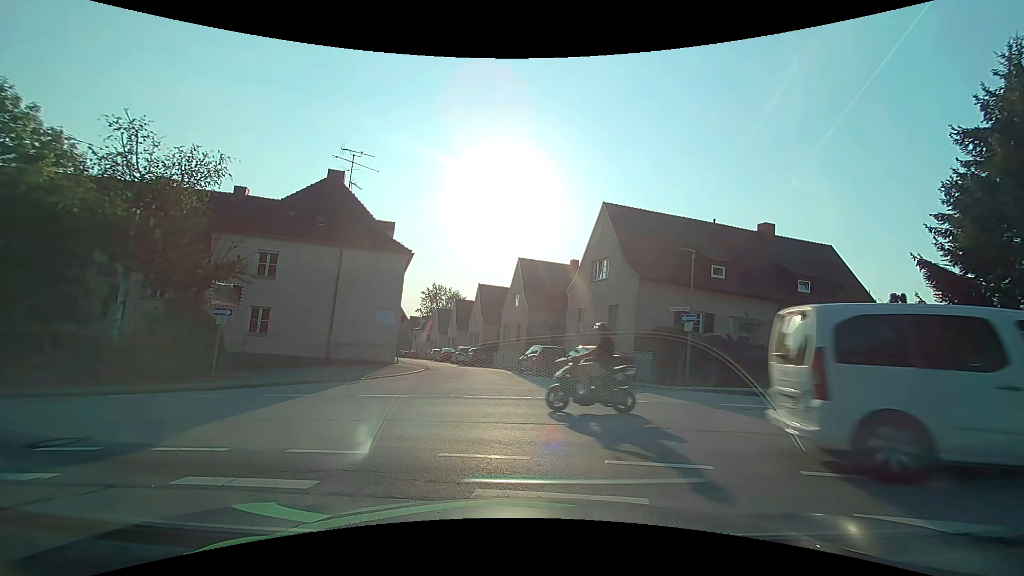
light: Day
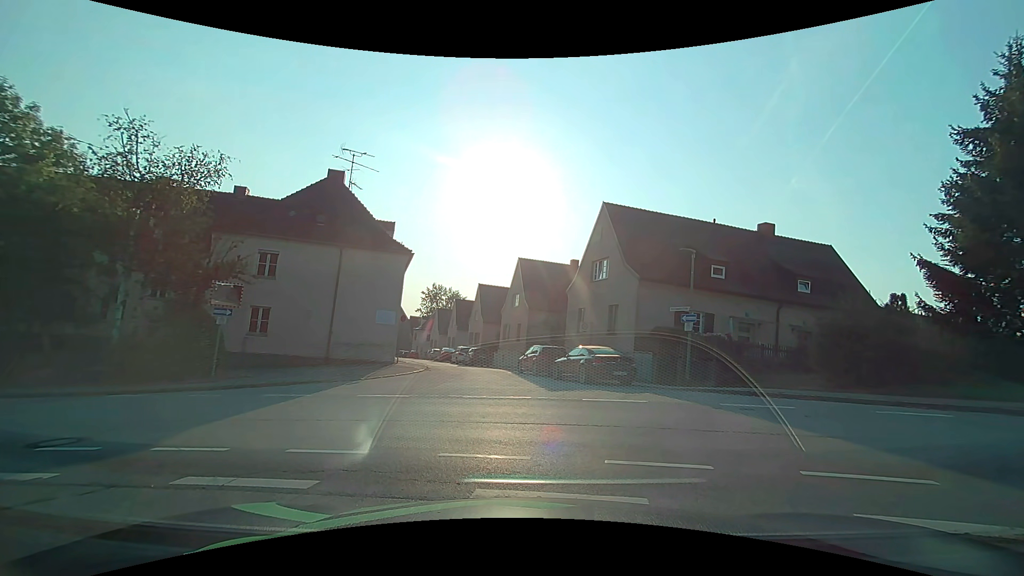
(0.0, 0.0) m; 0°
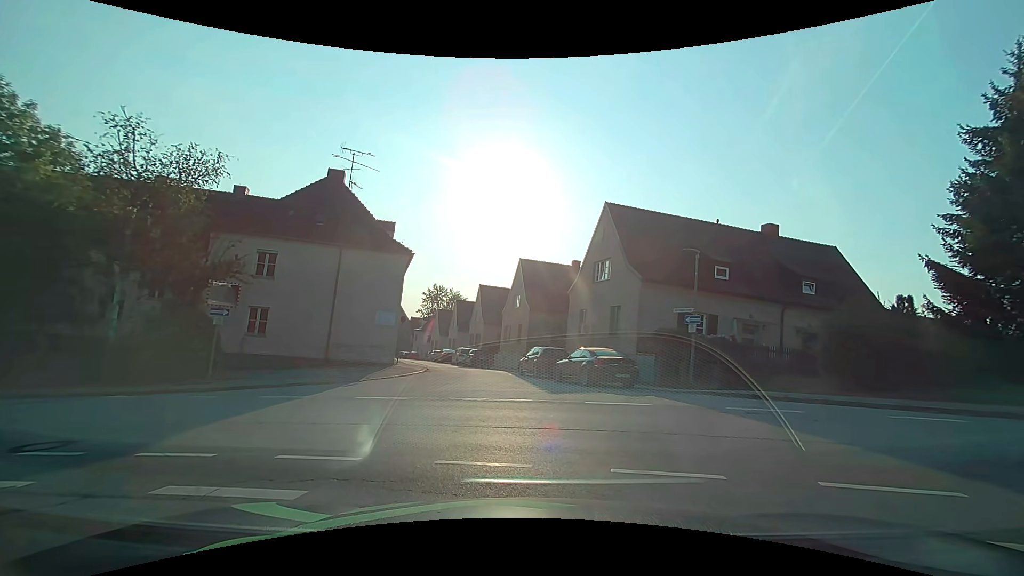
(0.0, +0.3) m; 0°
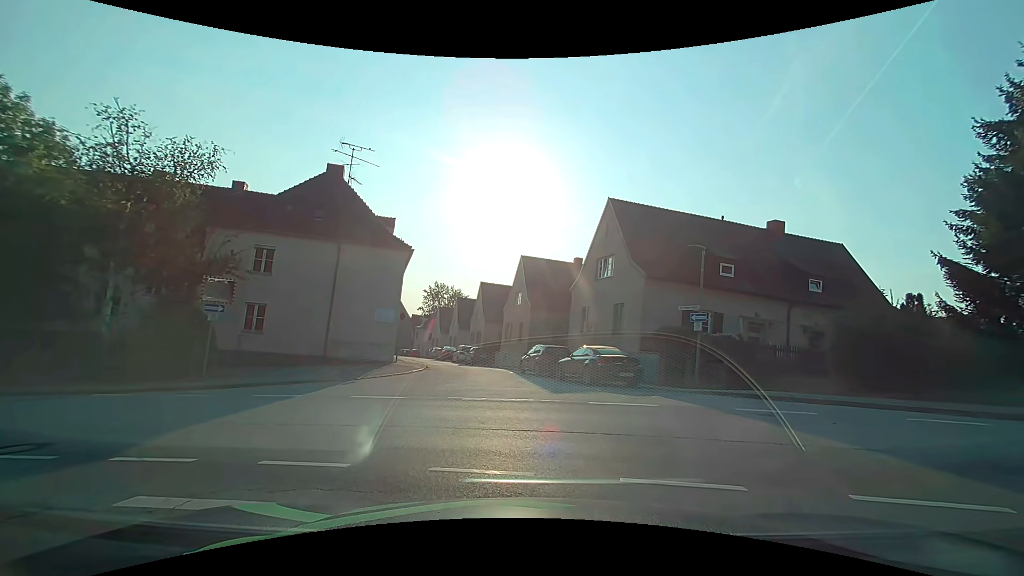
(0.0, +0.5) m; 0°
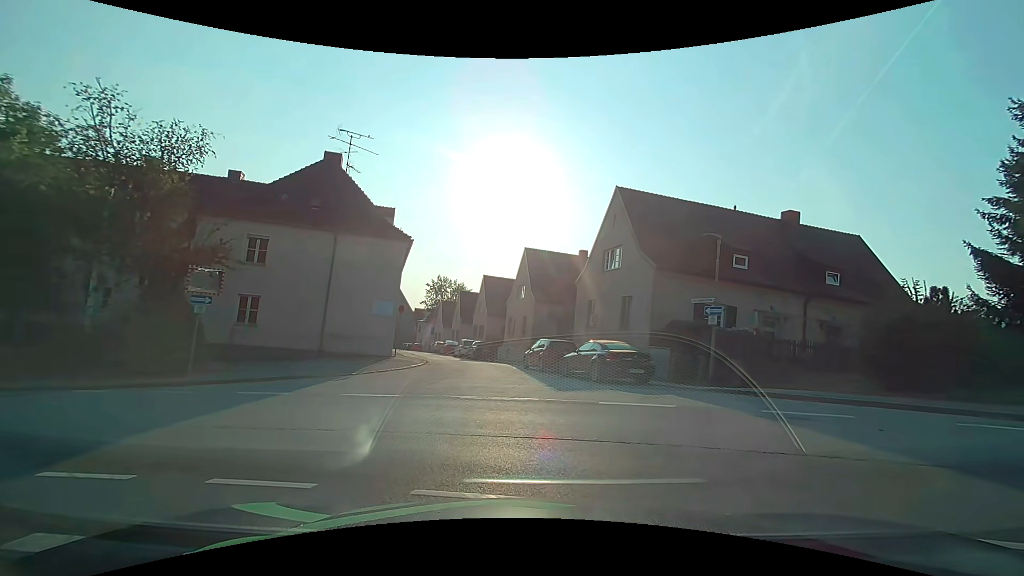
(0.0, +0.9) m; 0°
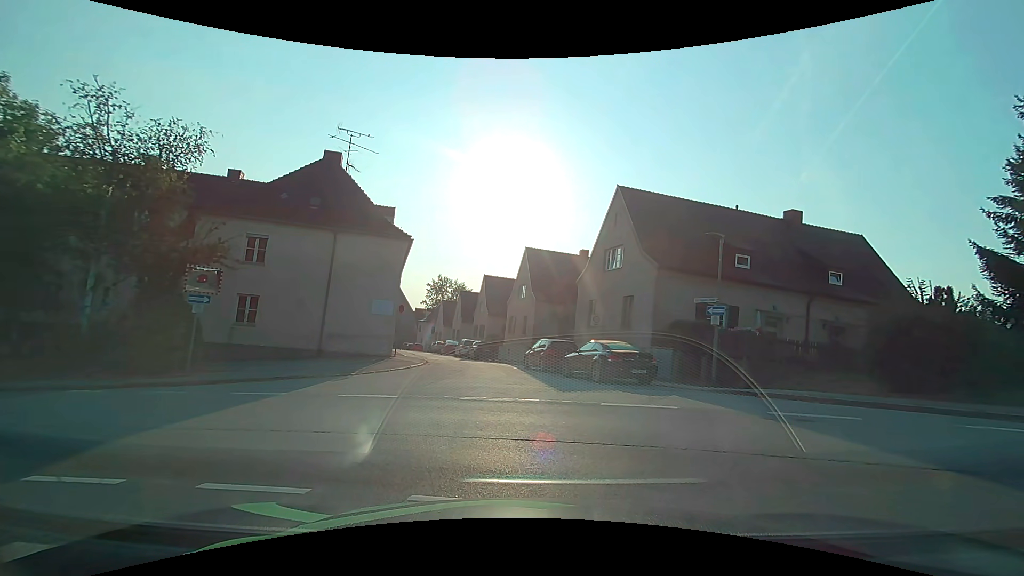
(0.0, +0.2) m; 0°
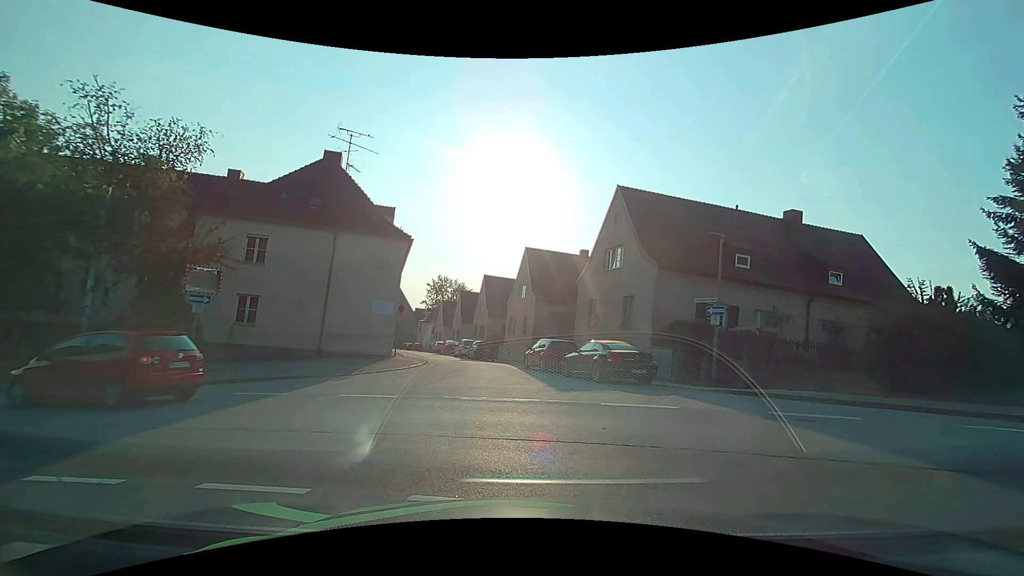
(0.0, 0.0) m; 0°
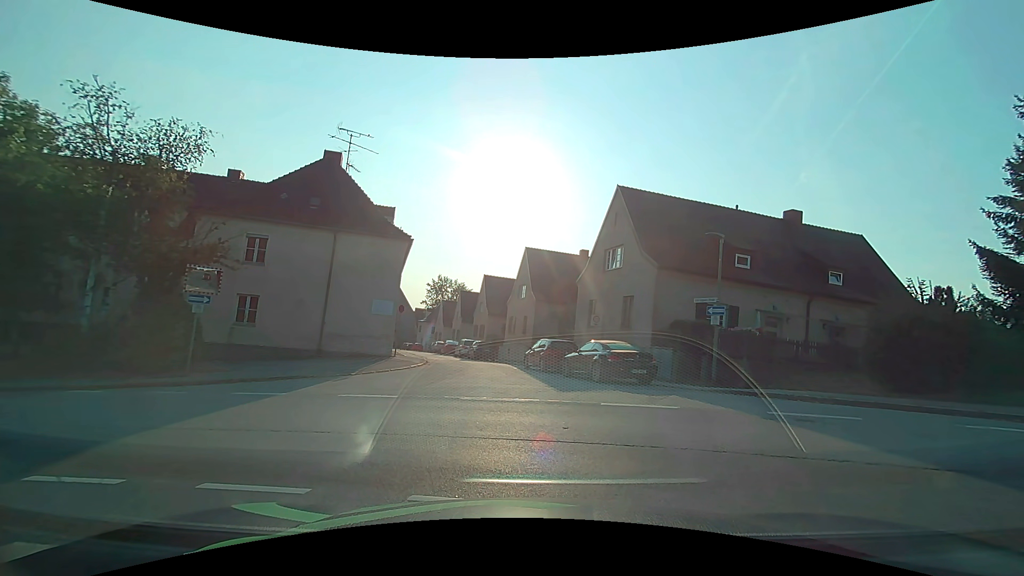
(0.0, 0.0) m; 0°
